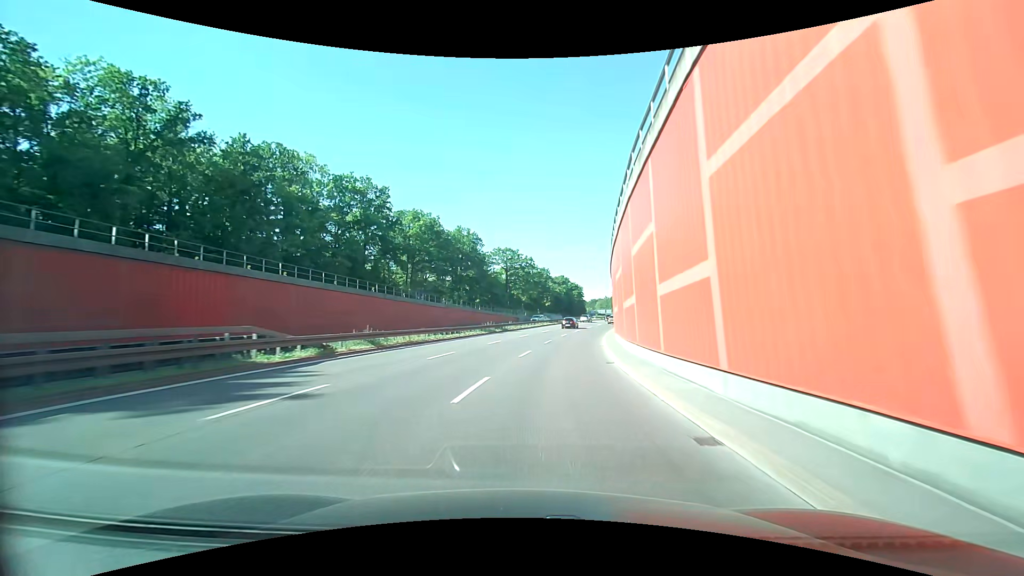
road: trunk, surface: asphalt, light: Day
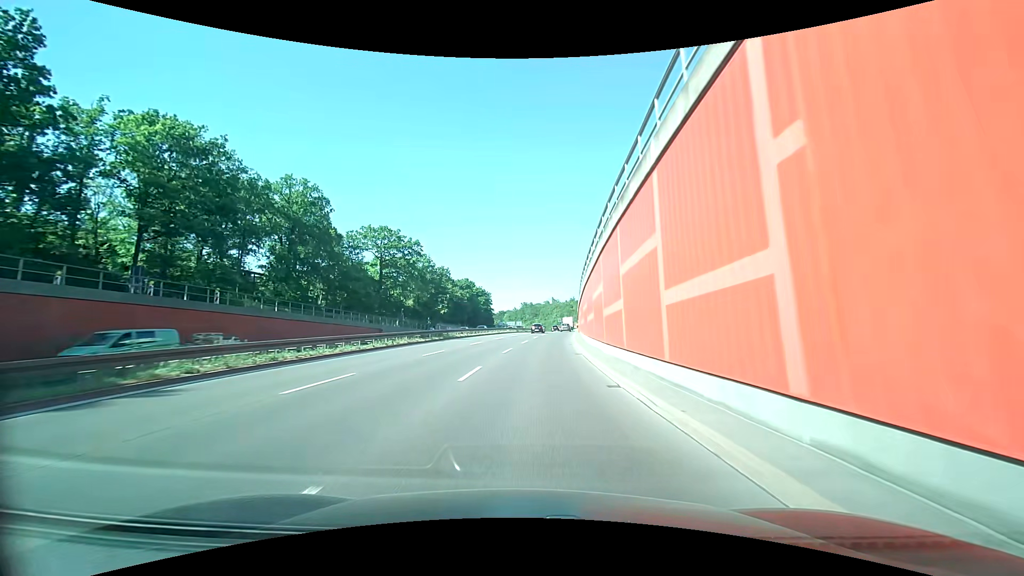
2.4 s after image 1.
(+4.0, +43.8) m; +10°
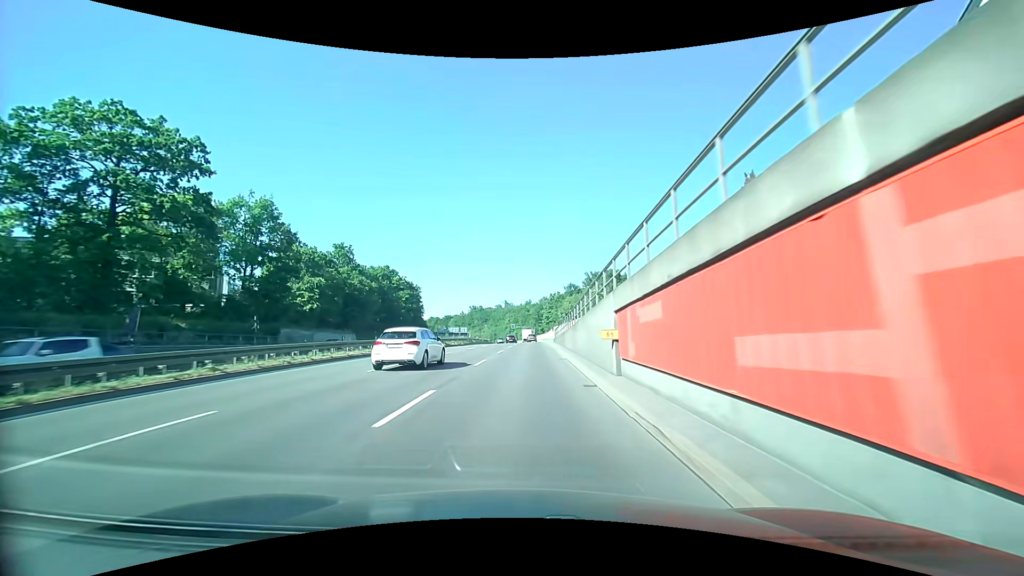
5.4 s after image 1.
(+3.3, +53.0) m; +6°
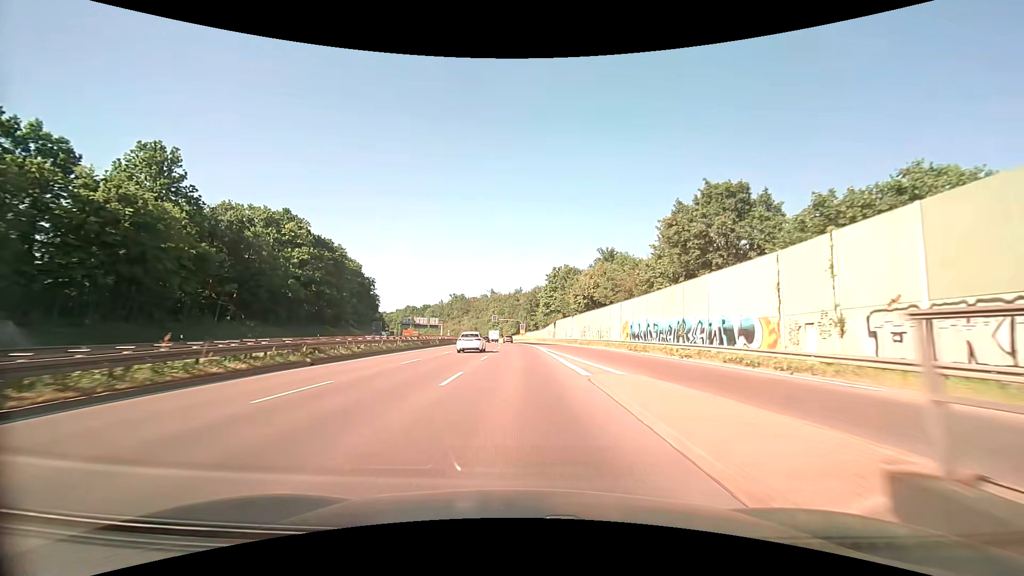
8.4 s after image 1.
(+0.8, +55.0) m; +1°
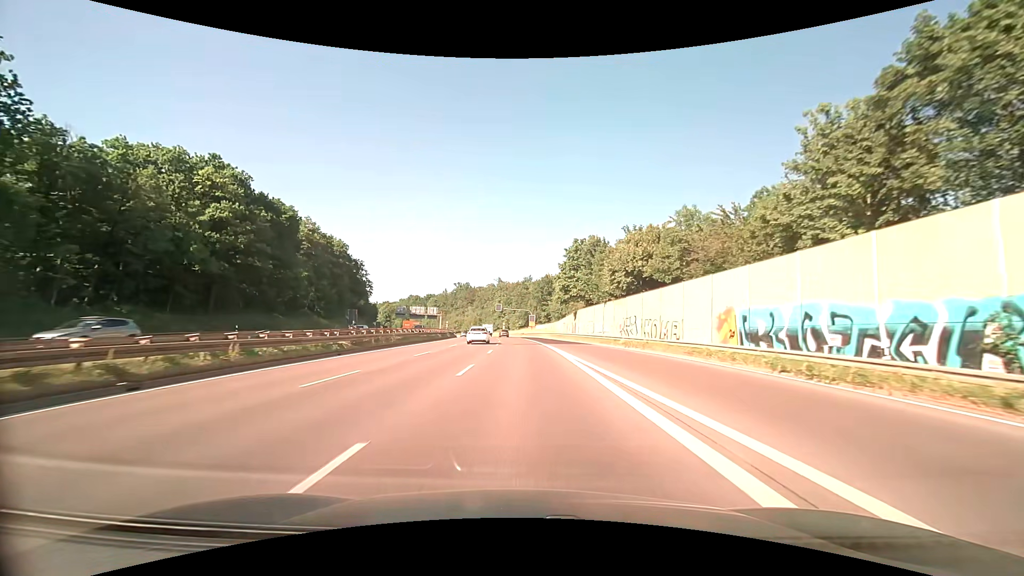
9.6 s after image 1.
(-0.2, +22.5) m; -1°
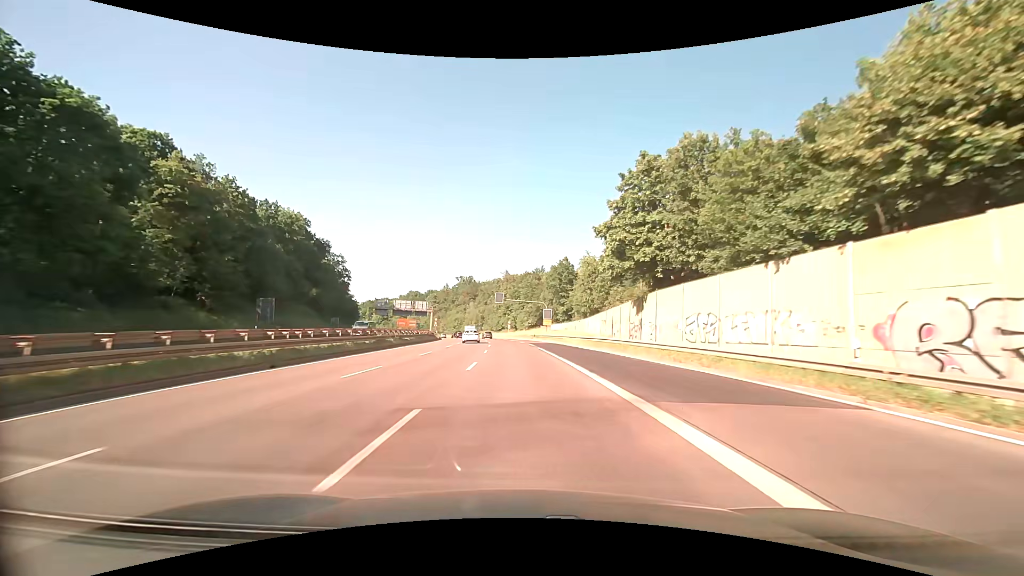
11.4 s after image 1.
(-0.5, +33.8) m; -1°
